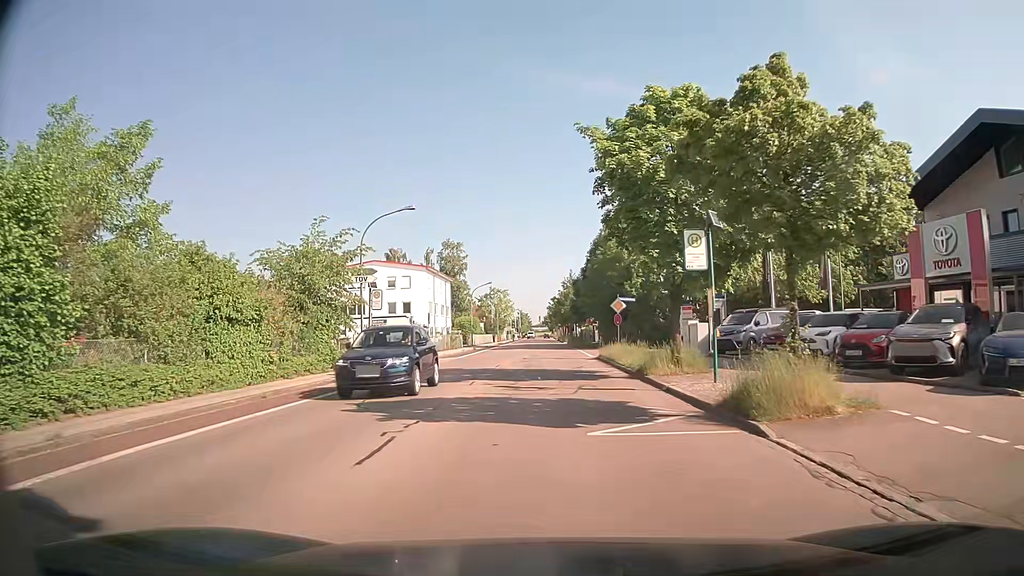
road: tertiary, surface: asphalt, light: Day
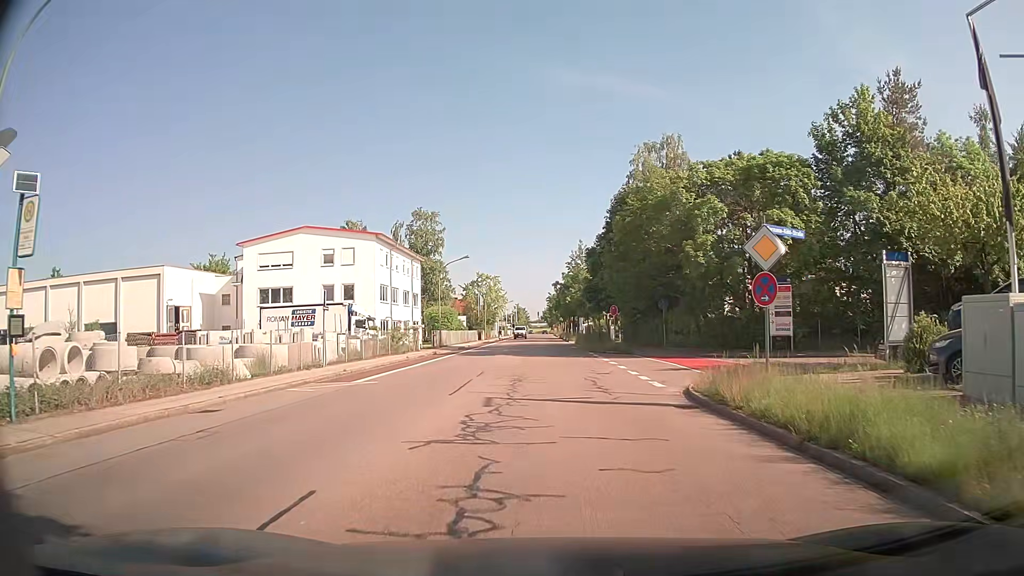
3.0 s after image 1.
(0.0, +23.3) m; 0°
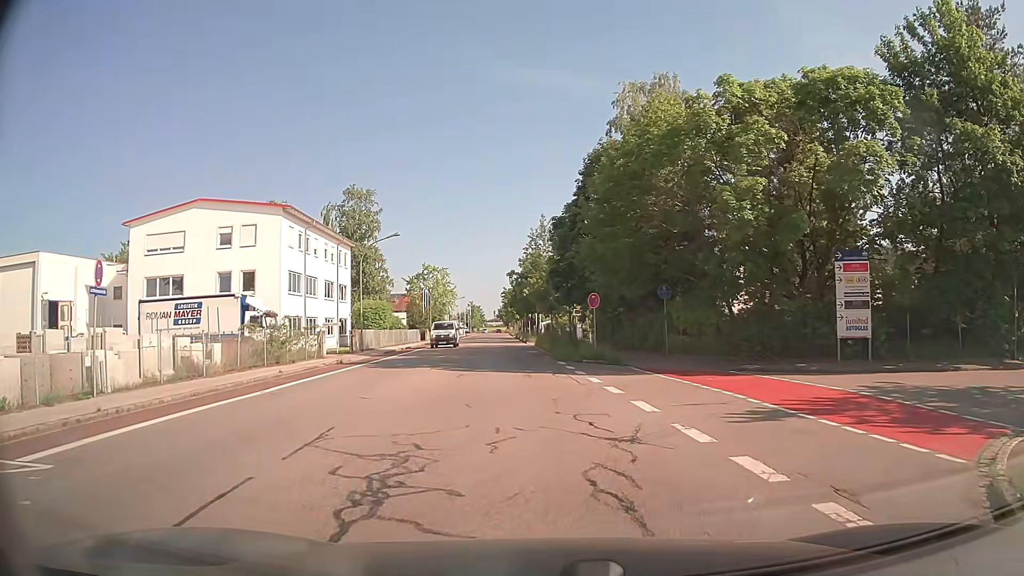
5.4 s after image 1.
(+0.2, +12.1) m; +3°
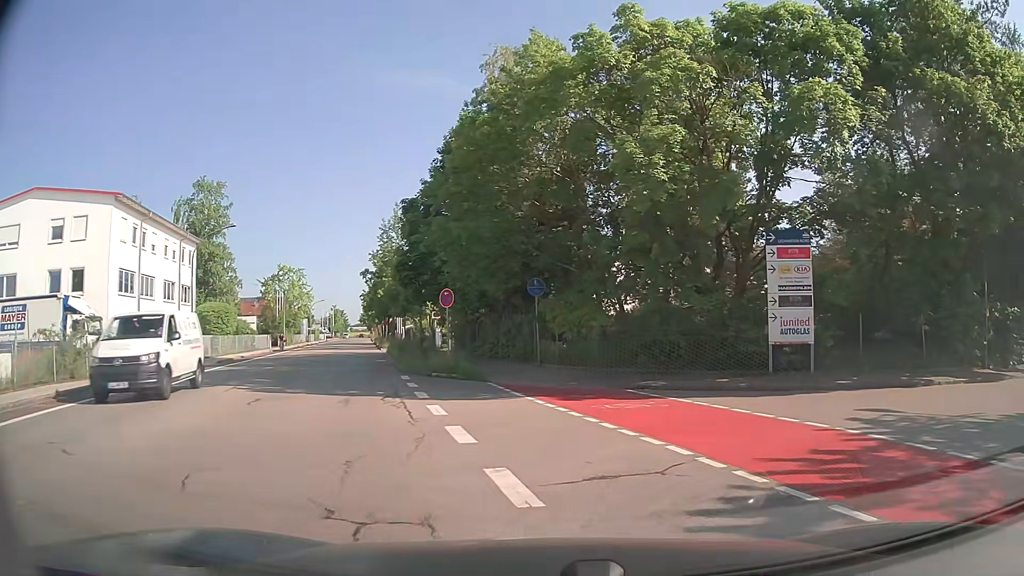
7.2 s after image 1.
(+0.5, +5.5) m; +12°
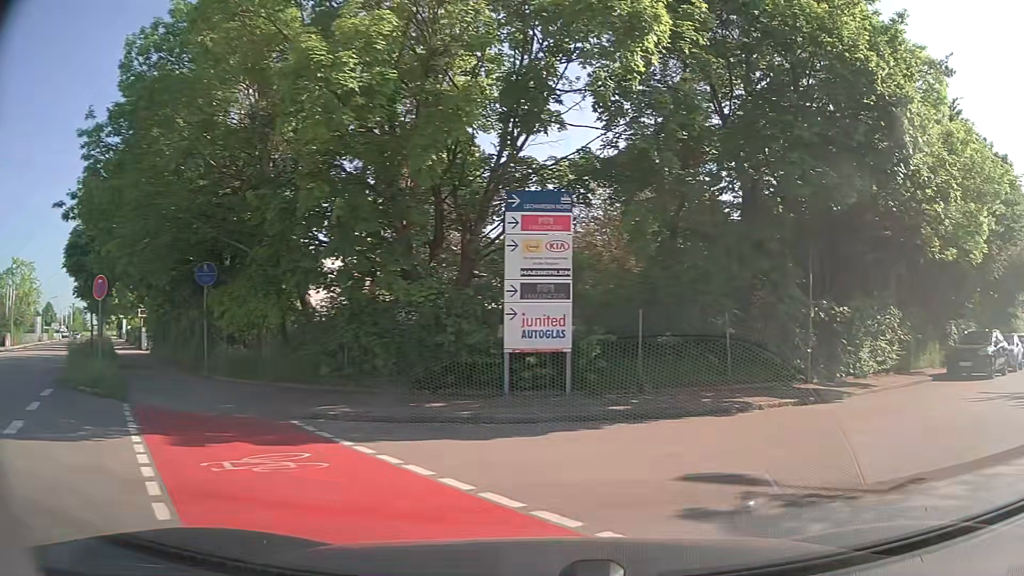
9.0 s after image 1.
(+0.8, +5.3) m; +22°
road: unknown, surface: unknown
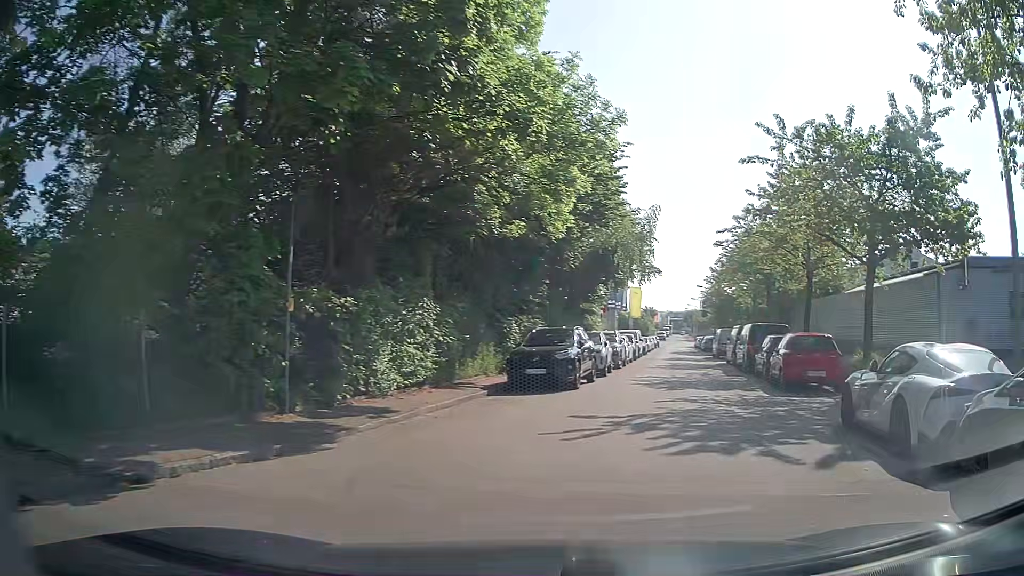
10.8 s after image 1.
(+1.9, +5.4) m; +38°
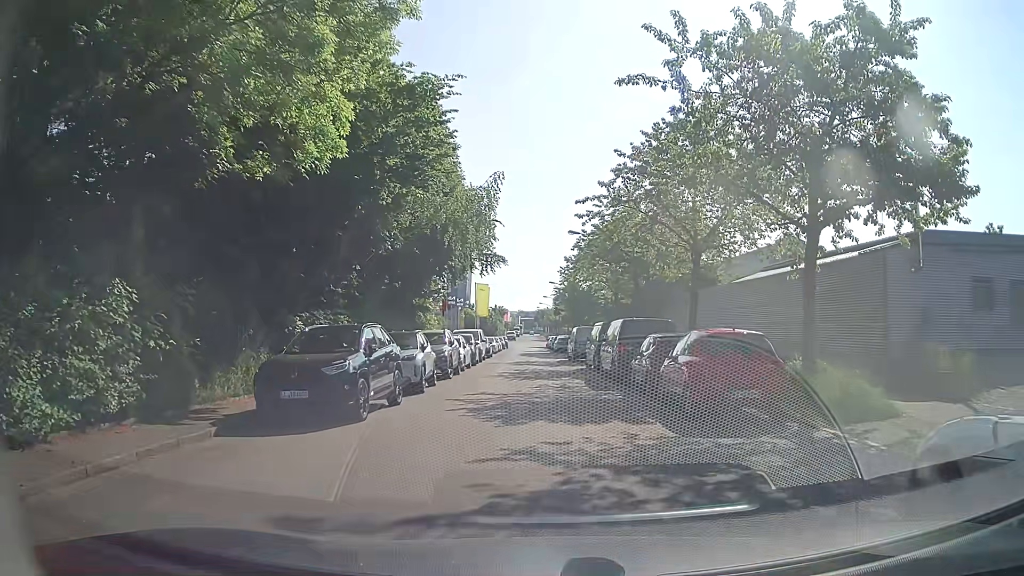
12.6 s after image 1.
(+1.1, +6.5) m; +13°
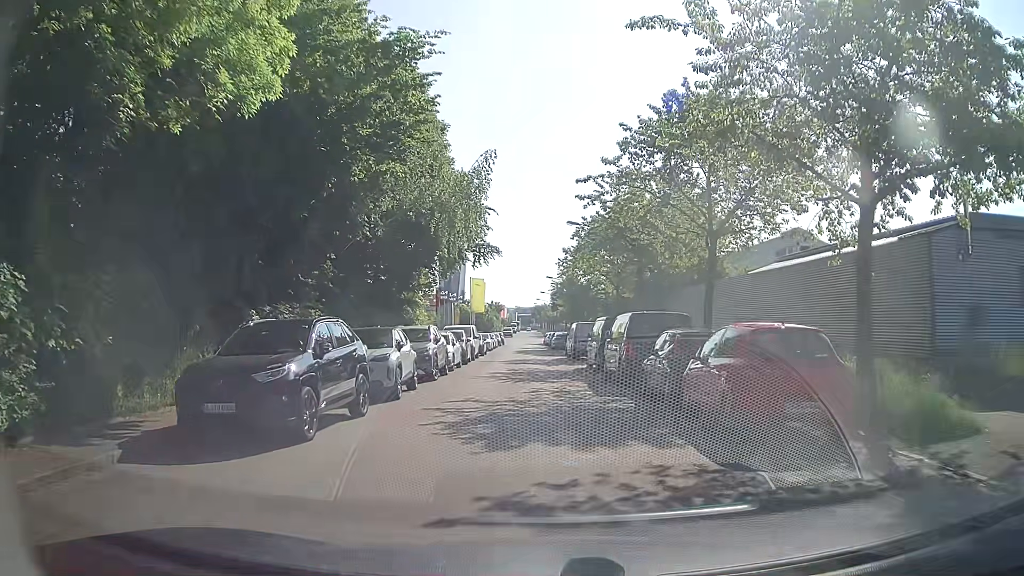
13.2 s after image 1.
(0.0, +2.6) m; +2°
(0, +10) (0, +20) (-1, +30) (-1, +40) (-2, +50) (-2, +60) (-2, +70) (-3, +80) (-3, +90) (-3, +100) m
